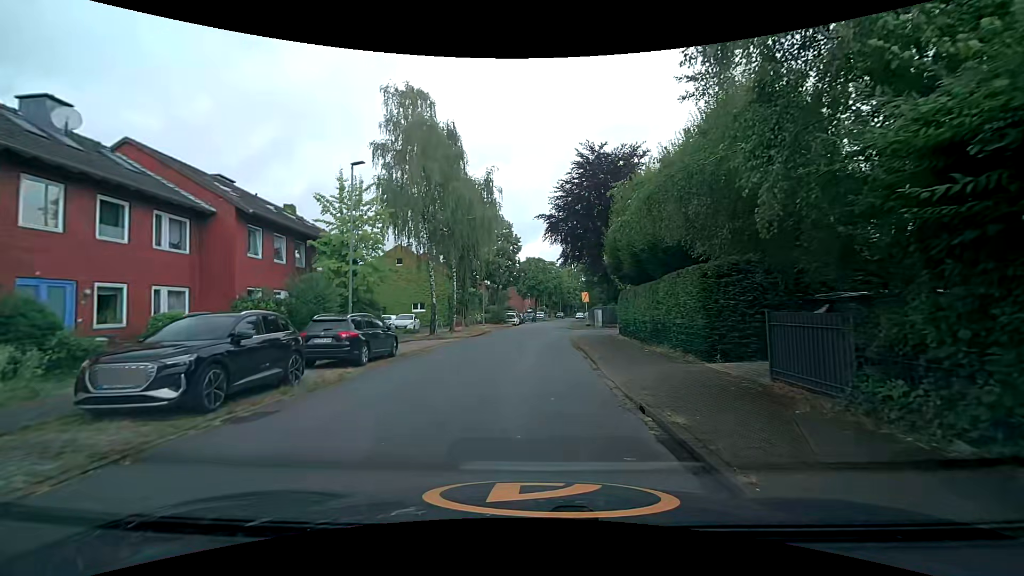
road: residential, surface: asphalt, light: Day
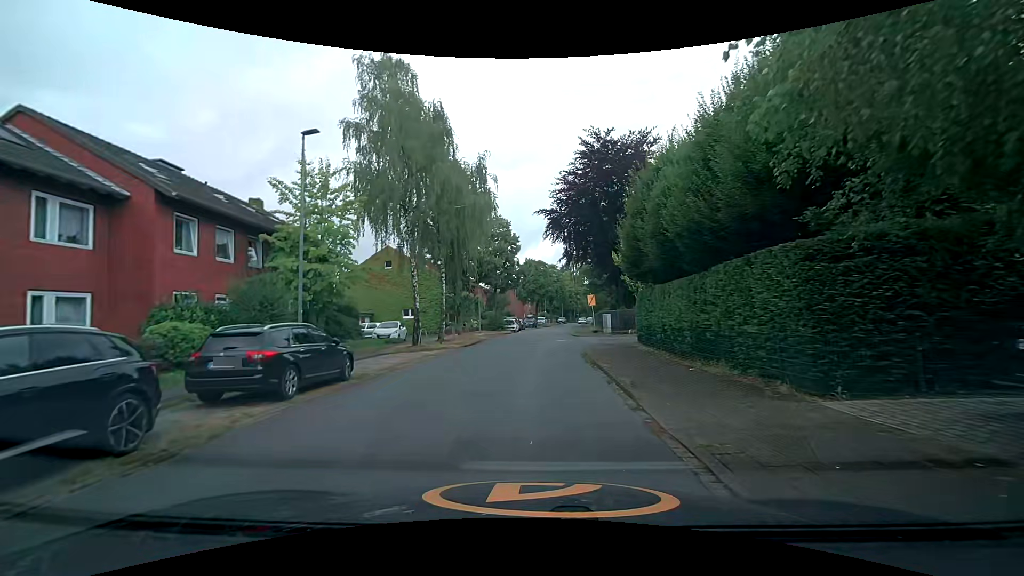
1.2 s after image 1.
(0.0, +4.4) m; +1°
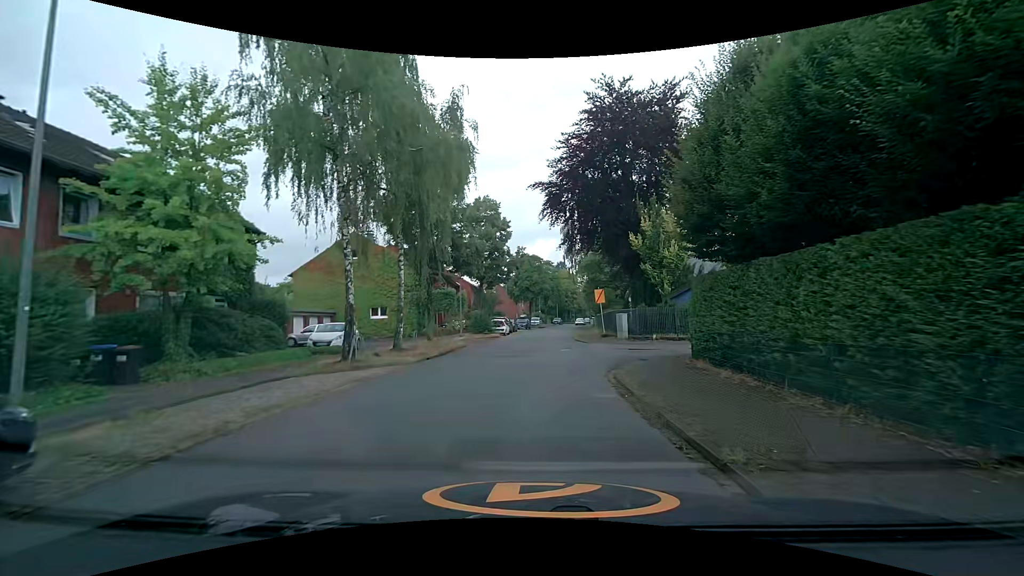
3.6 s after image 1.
(-0.1, +8.5) m; 0°
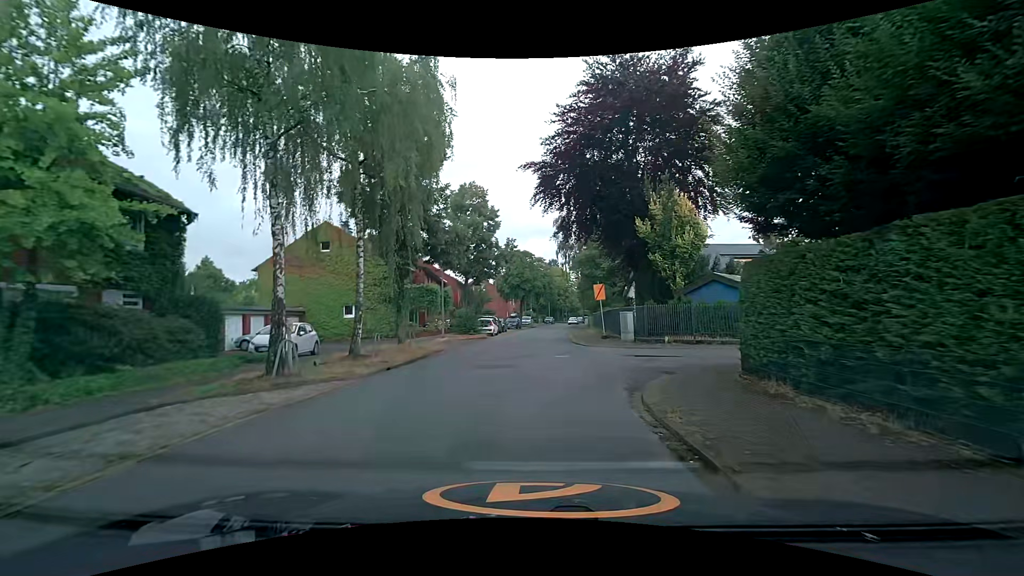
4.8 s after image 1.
(0.0, +4.1) m; +2°
